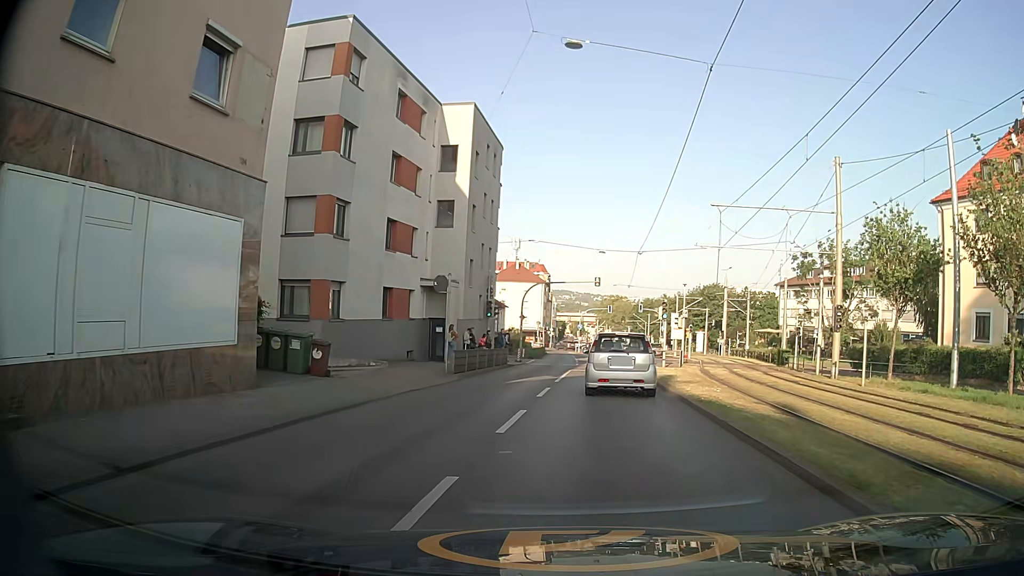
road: secondary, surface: asphalt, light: Day
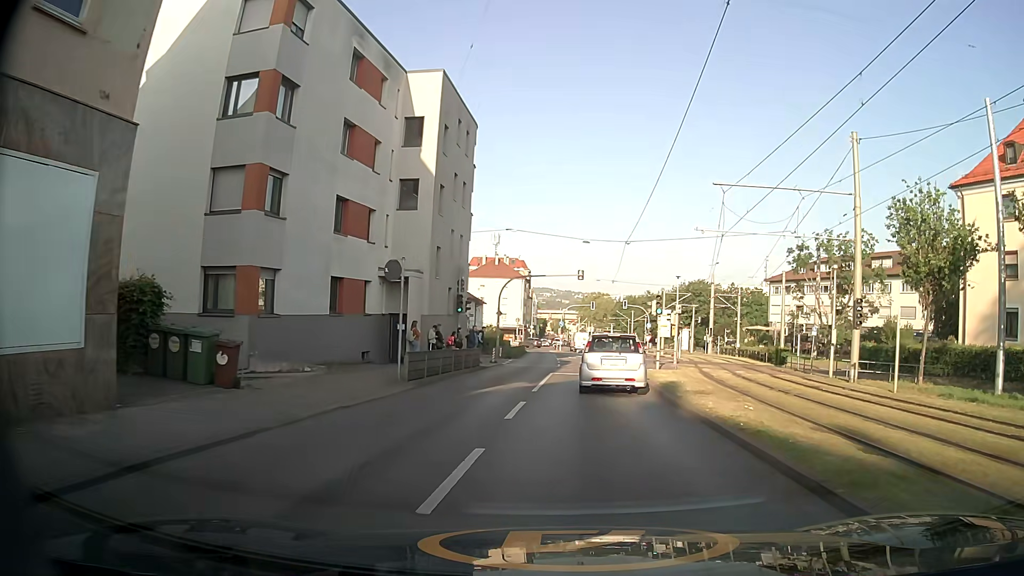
(-0.1, +4.5) m; -2°
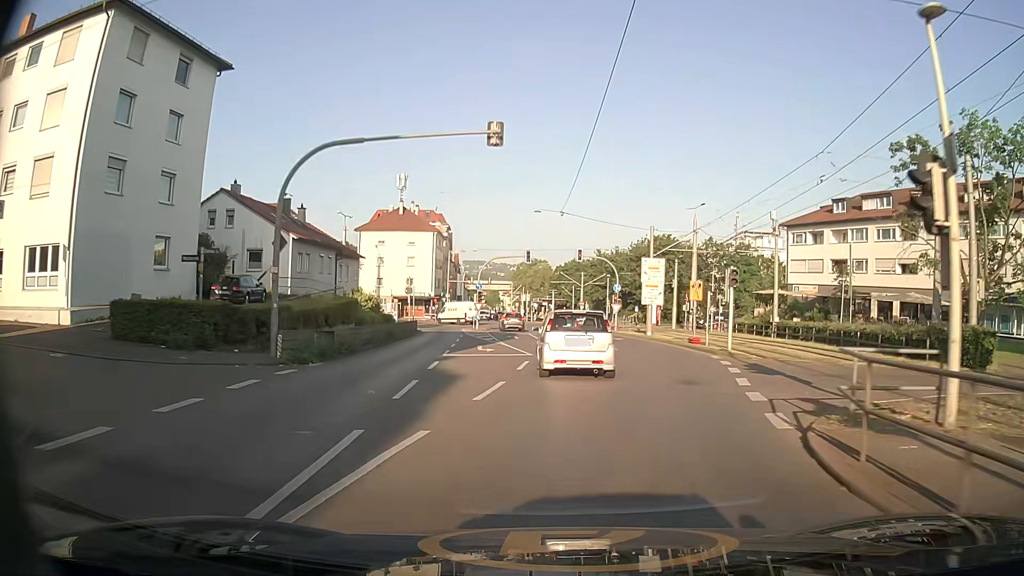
(+2.4, +33.1) m; +6°
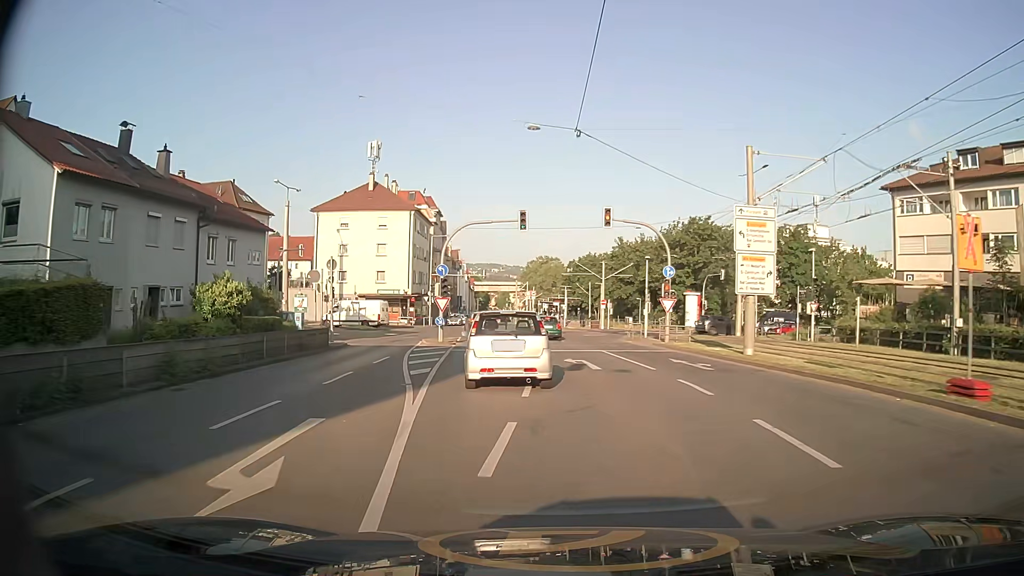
(+0.4, +21.6) m; 0°
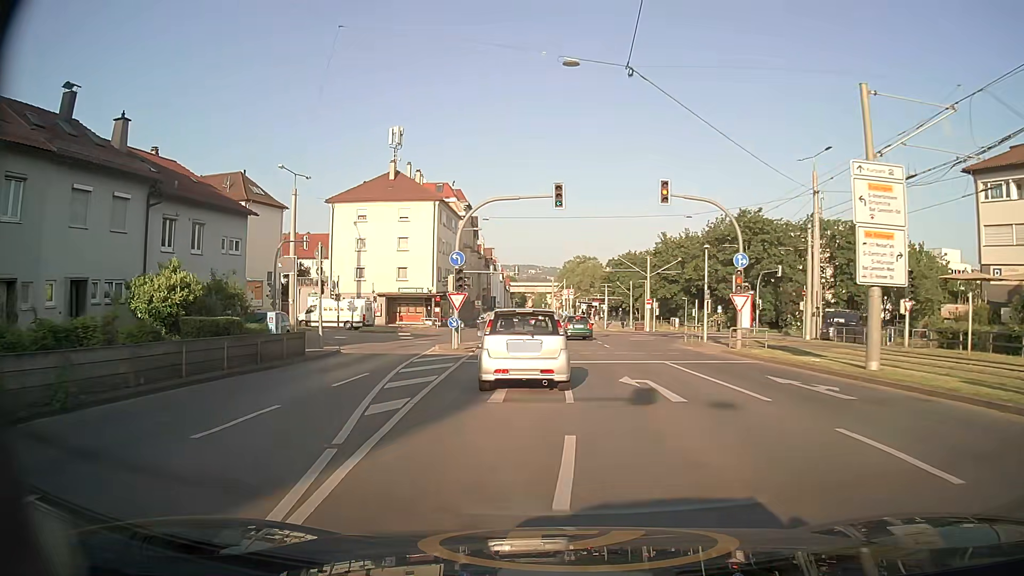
(-0.2, +6.9) m; -3°
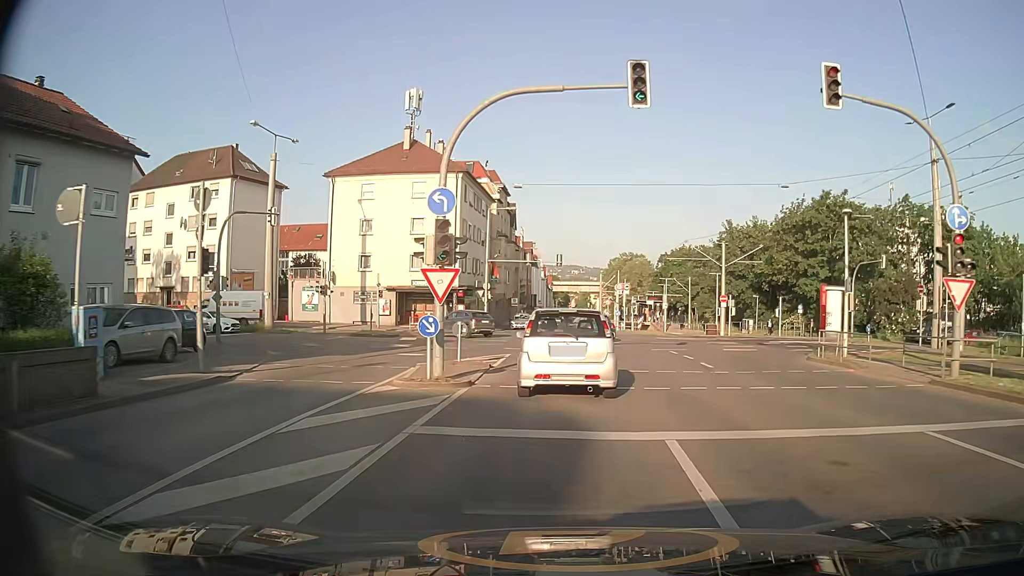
(-0.6, +13.0) m; -3°
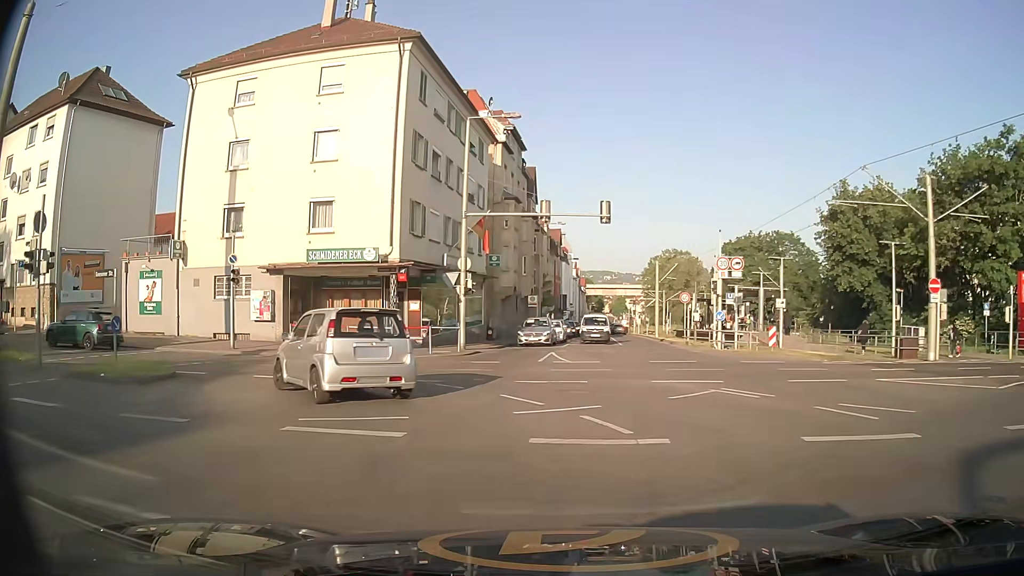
(-0.5, +27.3) m; -2°
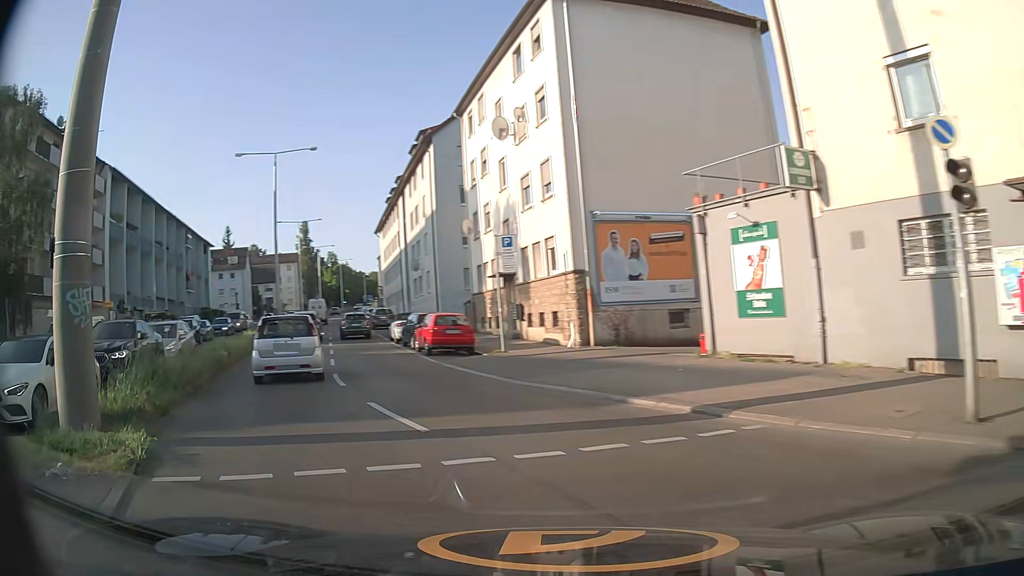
(-7.1, +16.0) m; -59°
(-3, +9) (-7, +18) (-11, +28) (-15, +37) (-18, +46) (-21, +56) (-25, +65) (-28, +75) (-32, +84) (-35, +94) m
